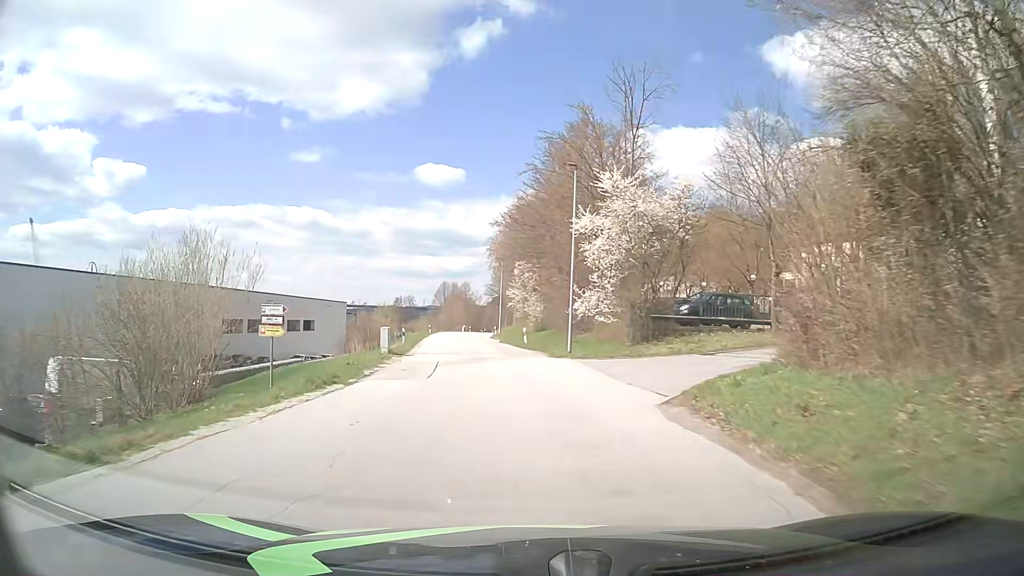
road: tertiary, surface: asphalt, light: Day
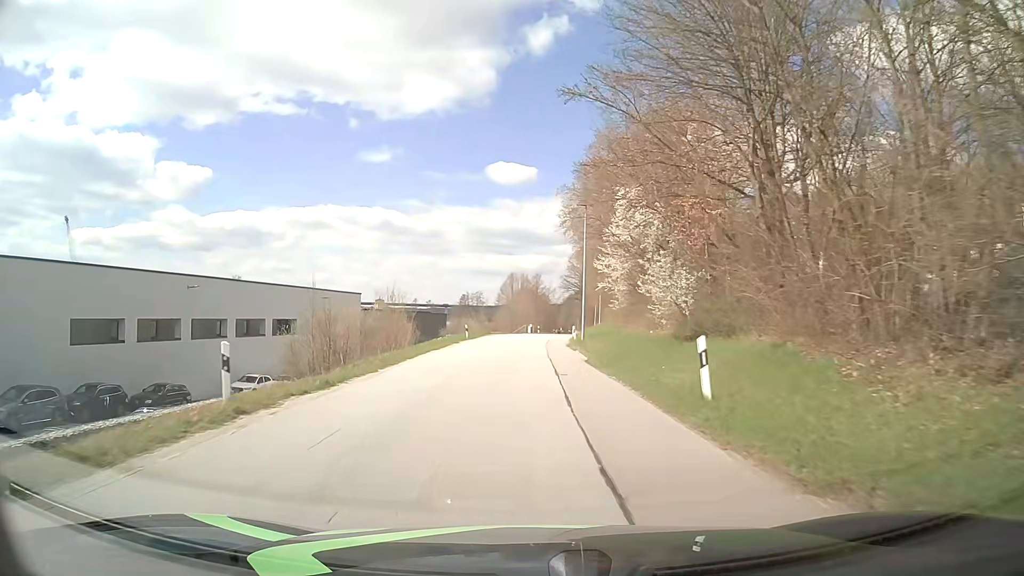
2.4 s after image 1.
(-1.7, +30.9) m; -6°
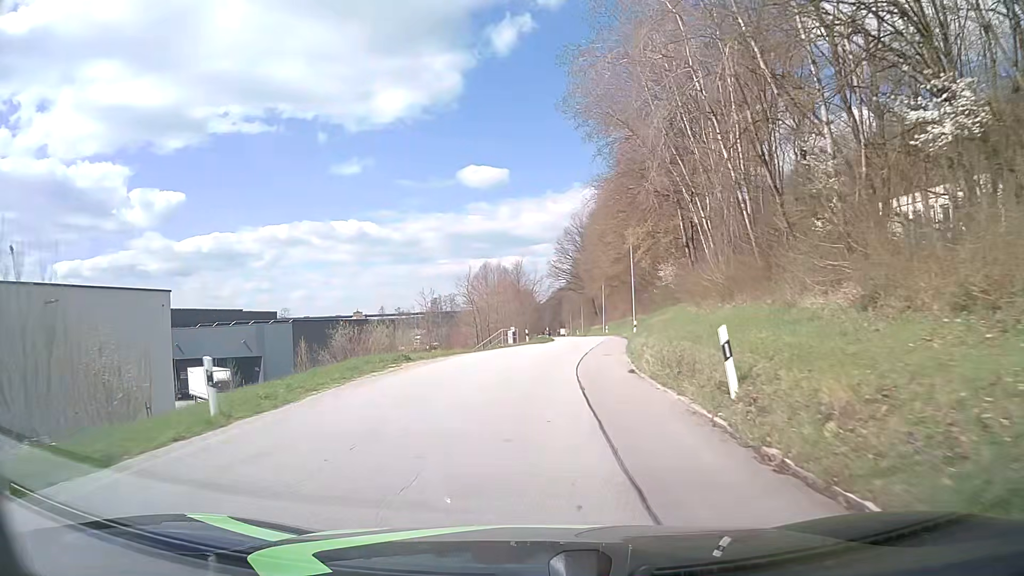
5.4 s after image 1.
(-0.2, +38.4) m; +1°
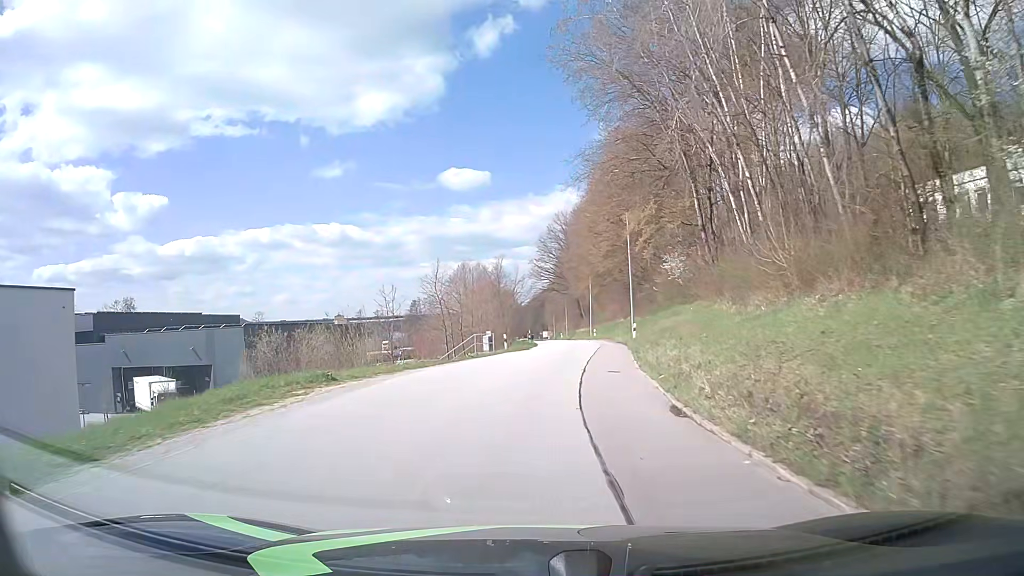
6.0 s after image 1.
(+0.1, +7.6) m; +2°
